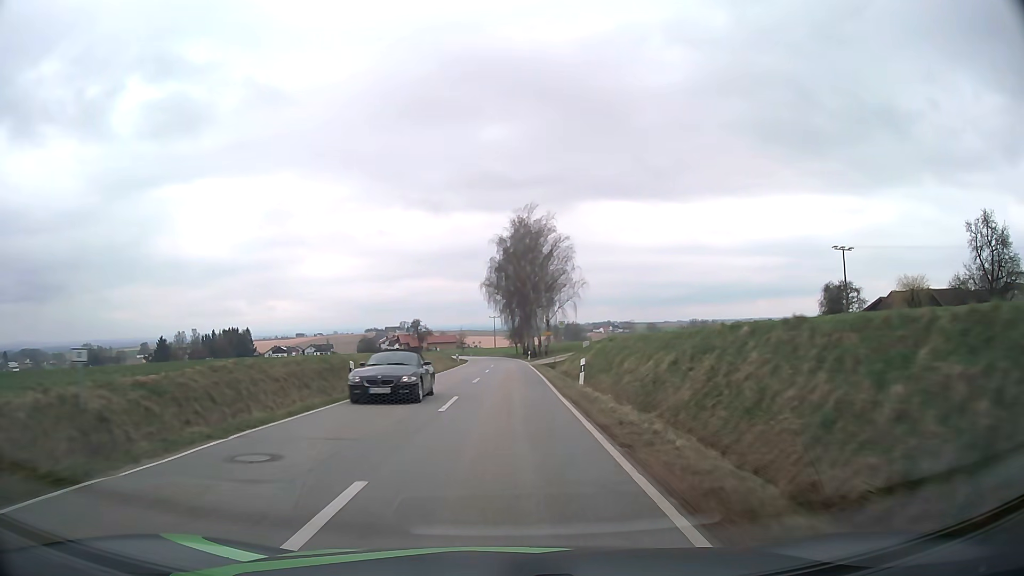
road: tertiary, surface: asphalt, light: Day
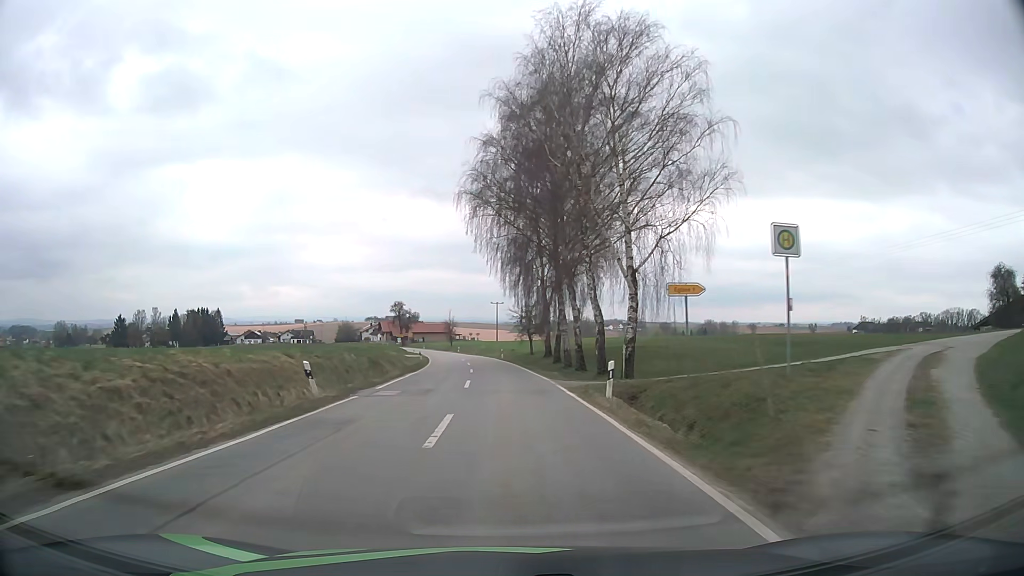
(-0.1, +53.1) m; 0°
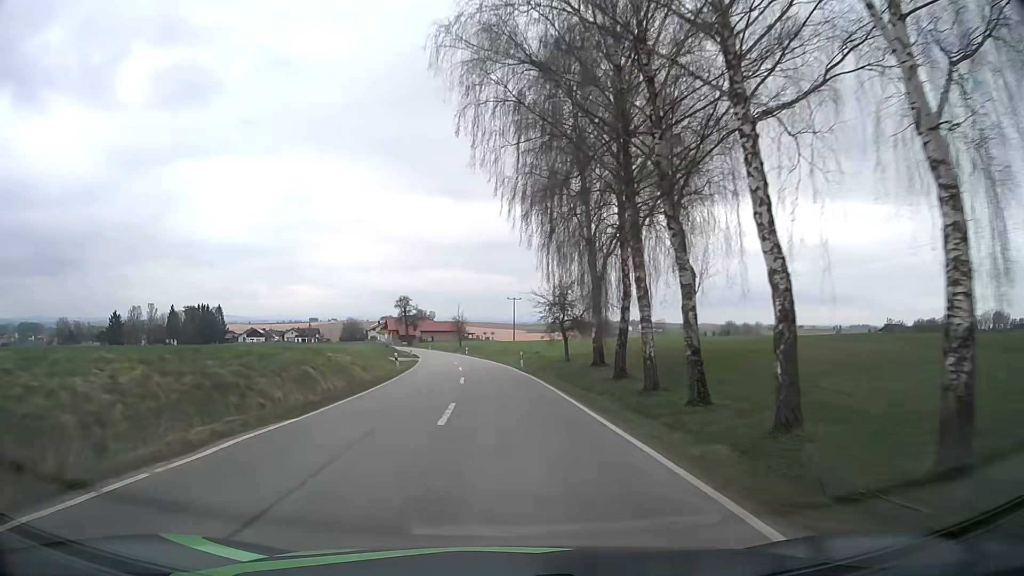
(-0.2, +20.9) m; -1°
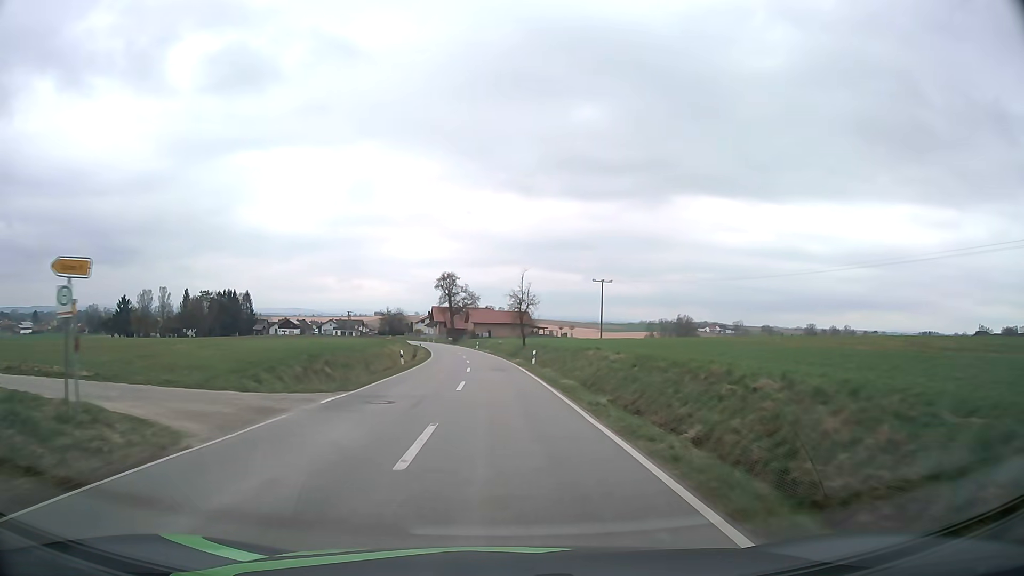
(-2.2, +39.7) m; -6°
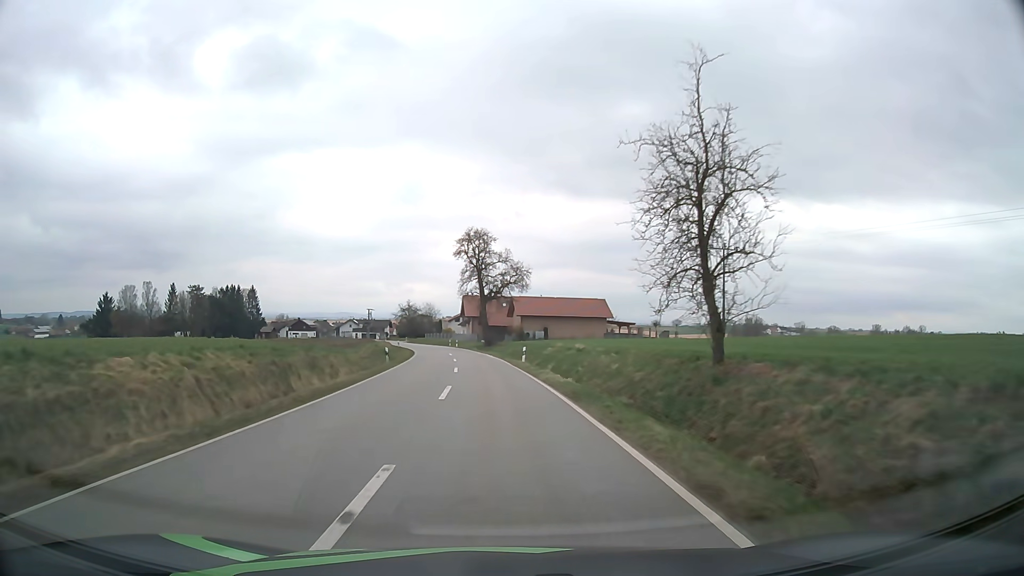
(-1.8, +51.5) m; -4°
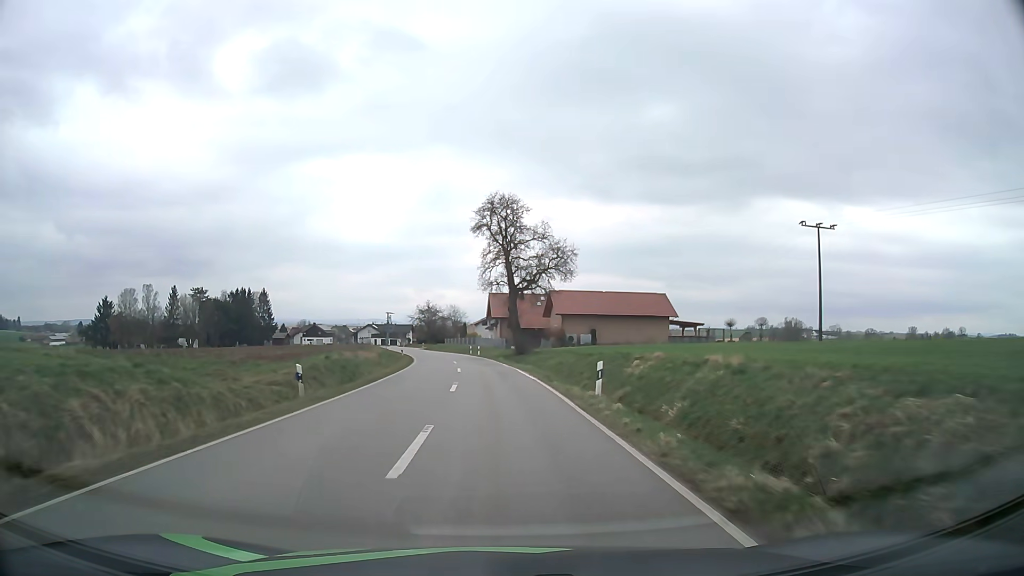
(-0.5, +20.2) m; -3°
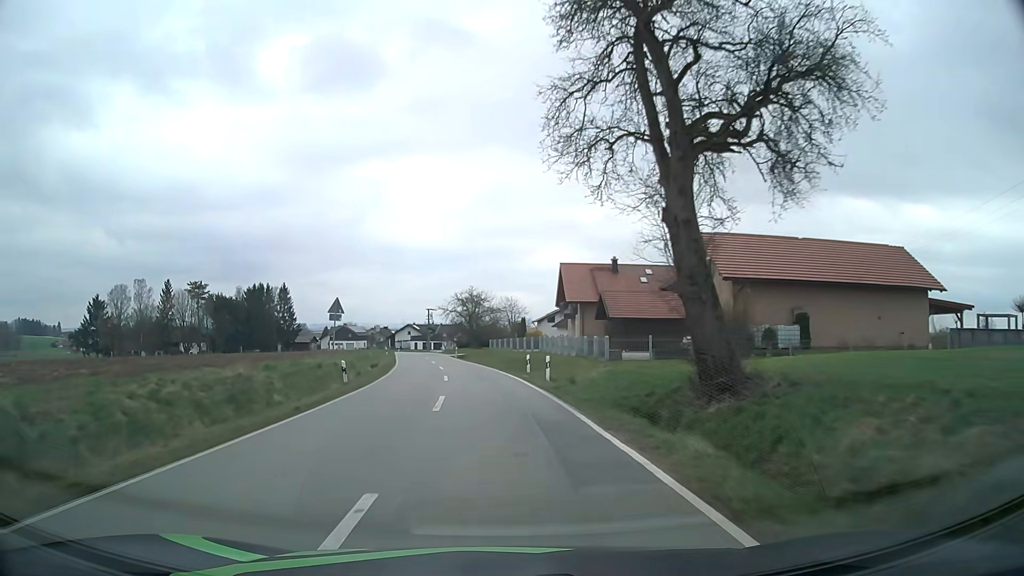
(-1.6, +40.8) m; -5°
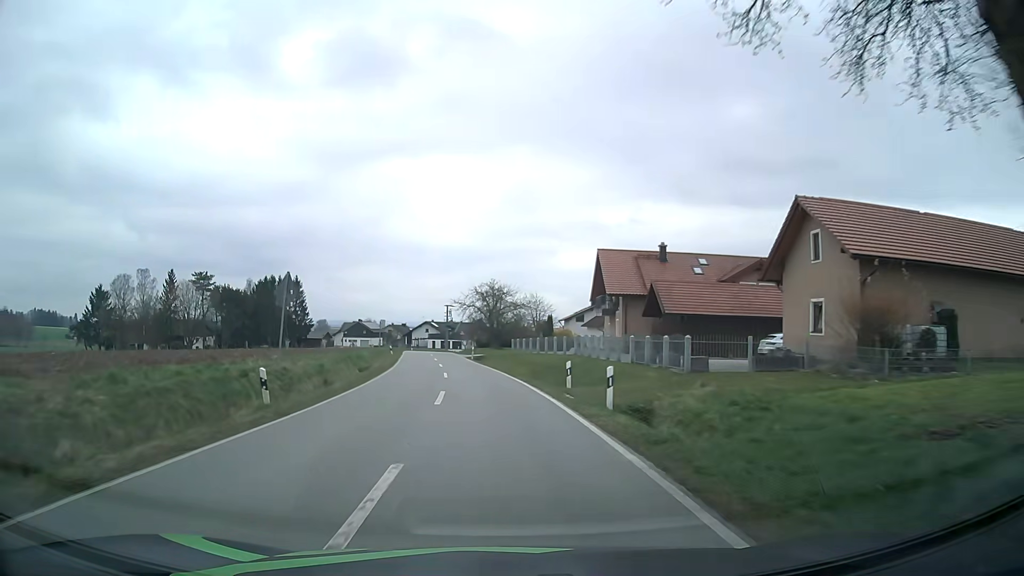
(-0.2, +10.3) m; -3°
(0, +10) (-1, +20) (-1, +30) (-2, +40) (-3, +50) (-5, +60) (-6, +70) (-7, +80) (-8, +90) (-9, +100) m
